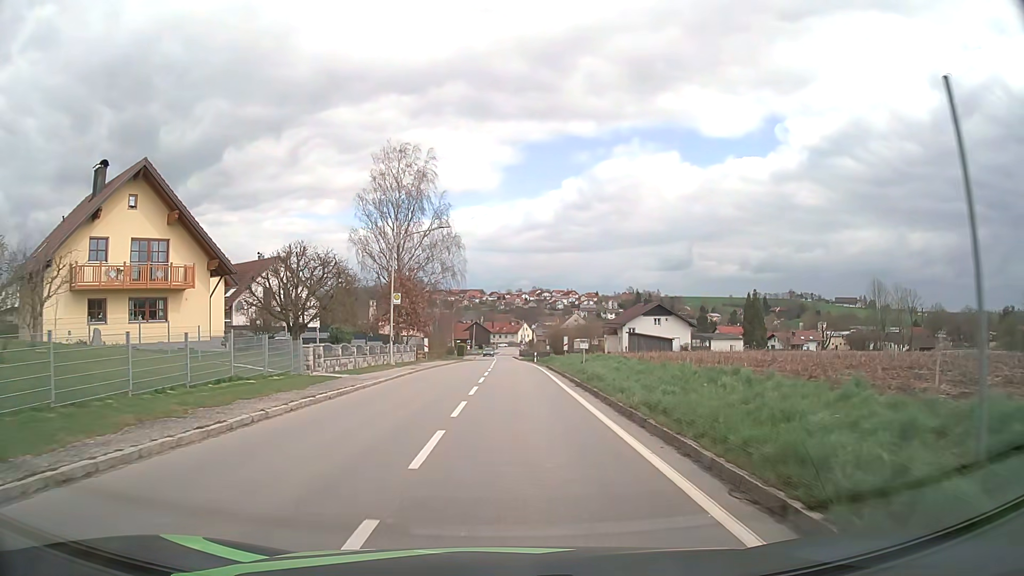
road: tertiary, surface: asphalt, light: Day
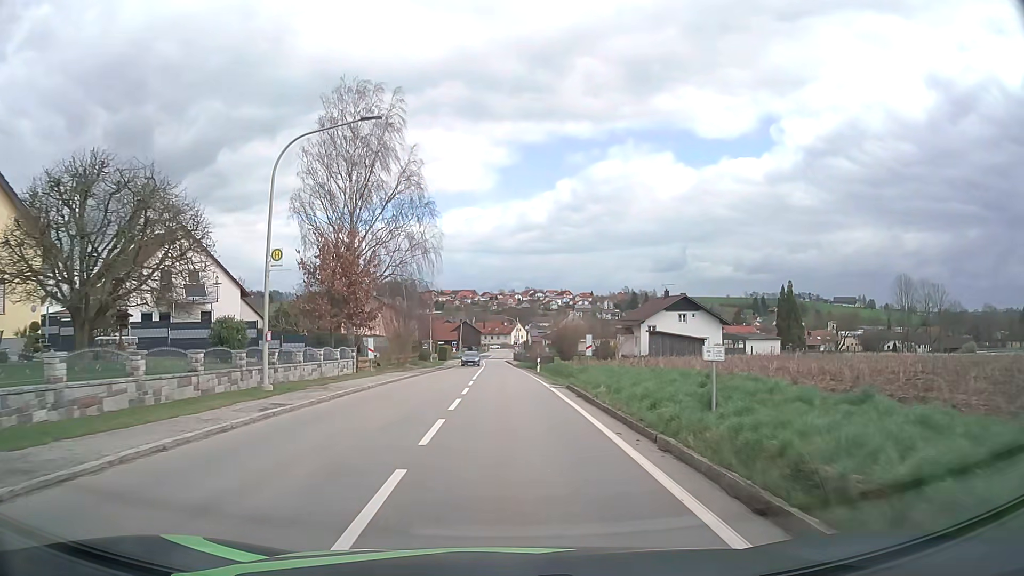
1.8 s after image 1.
(+0.1, +18.3) m; +1°
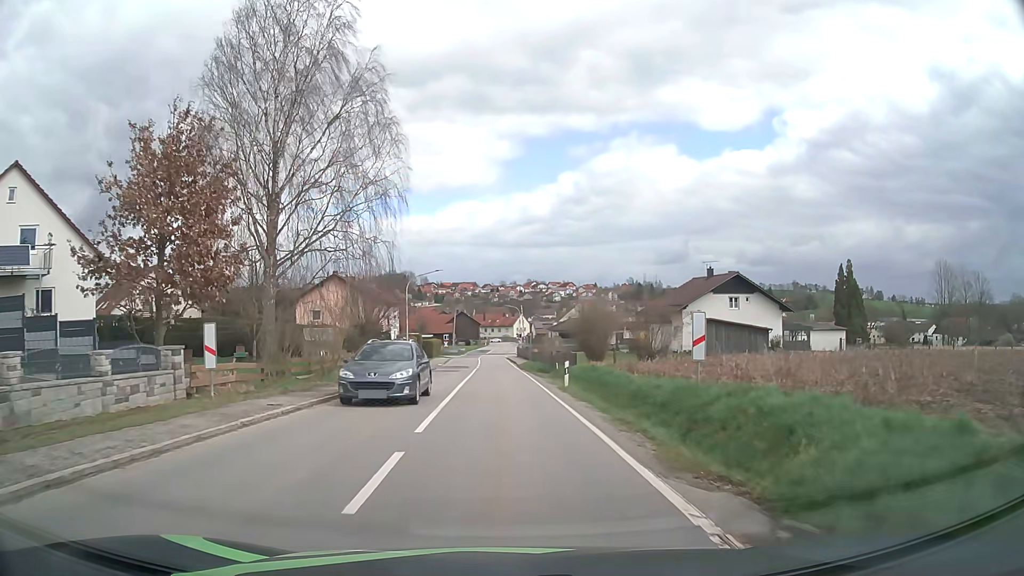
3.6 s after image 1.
(0.0, +18.4) m; 0°
